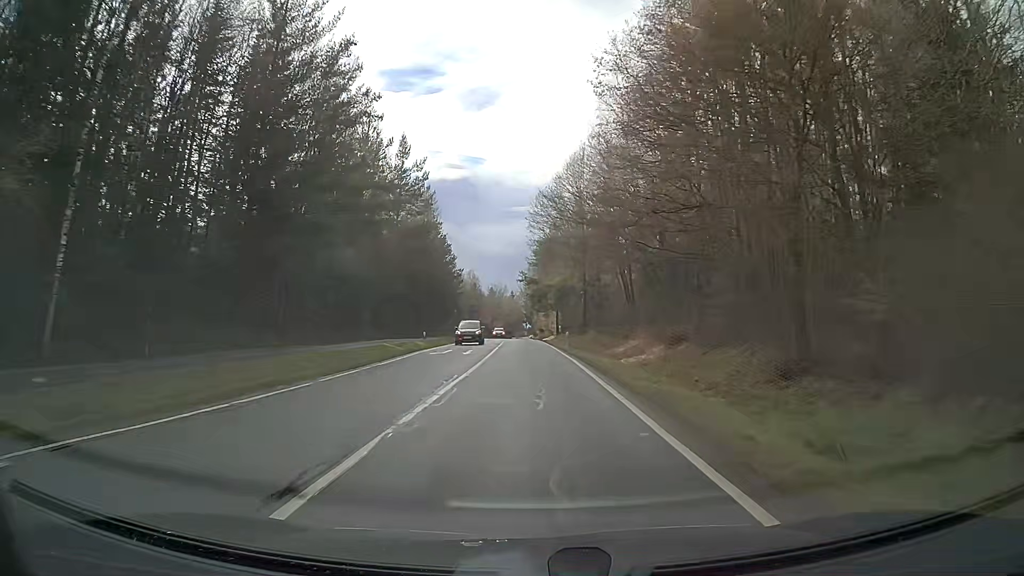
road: tertiary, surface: asphalt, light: Day
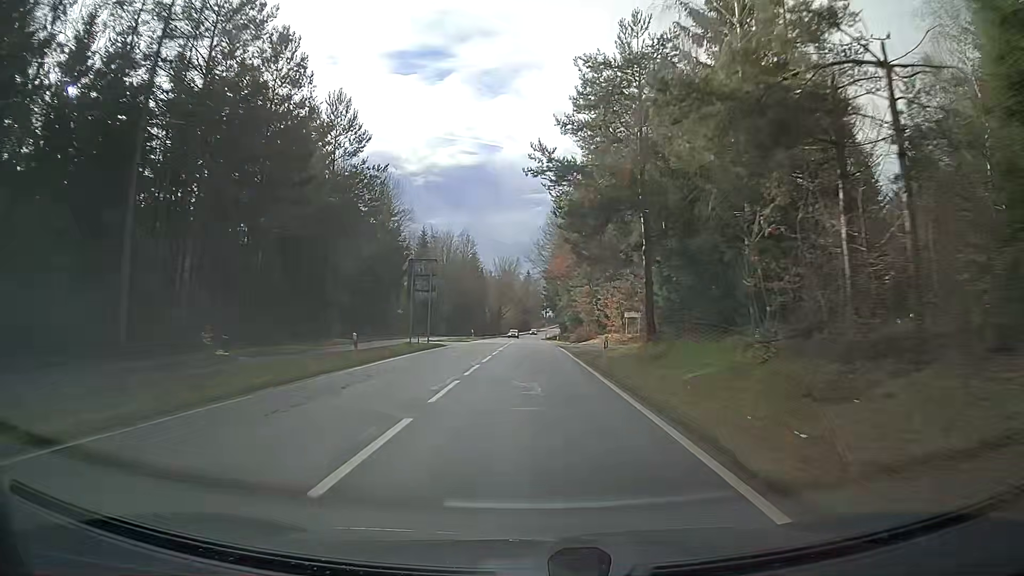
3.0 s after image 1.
(-0.8, +67.1) m; -1°
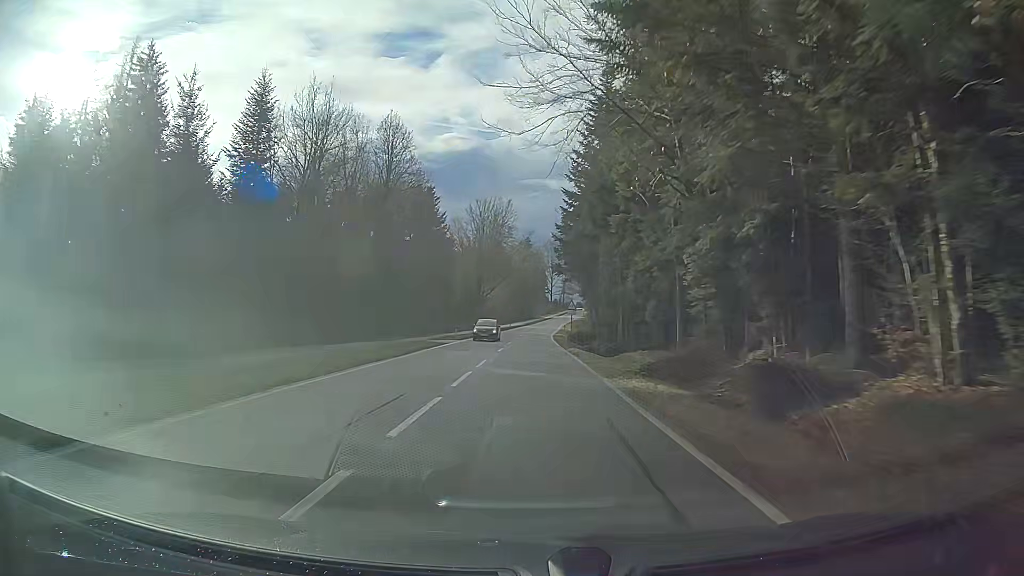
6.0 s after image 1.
(0.0, +69.7) m; 0°
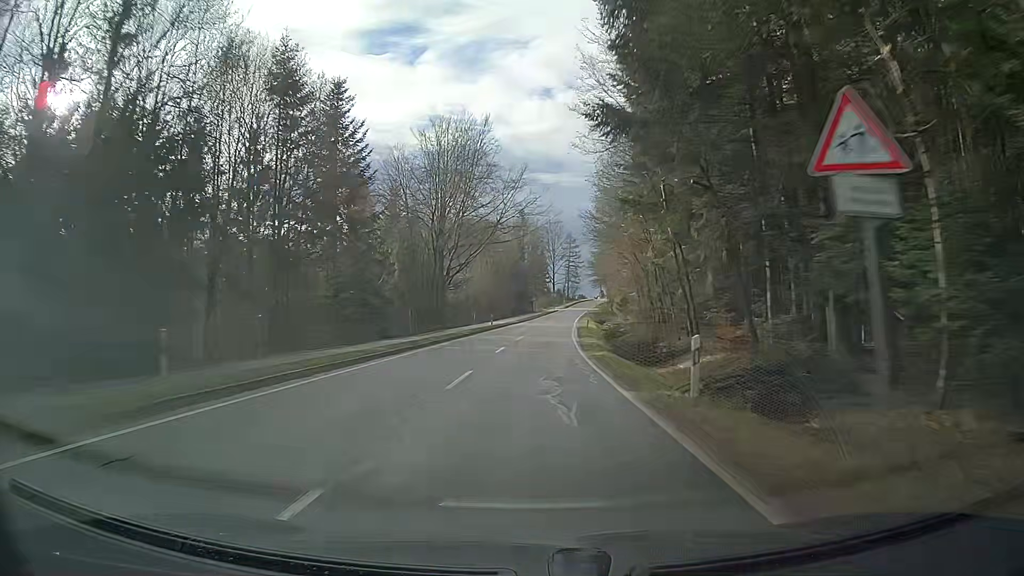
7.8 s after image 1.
(+0.2, +42.9) m; +1°
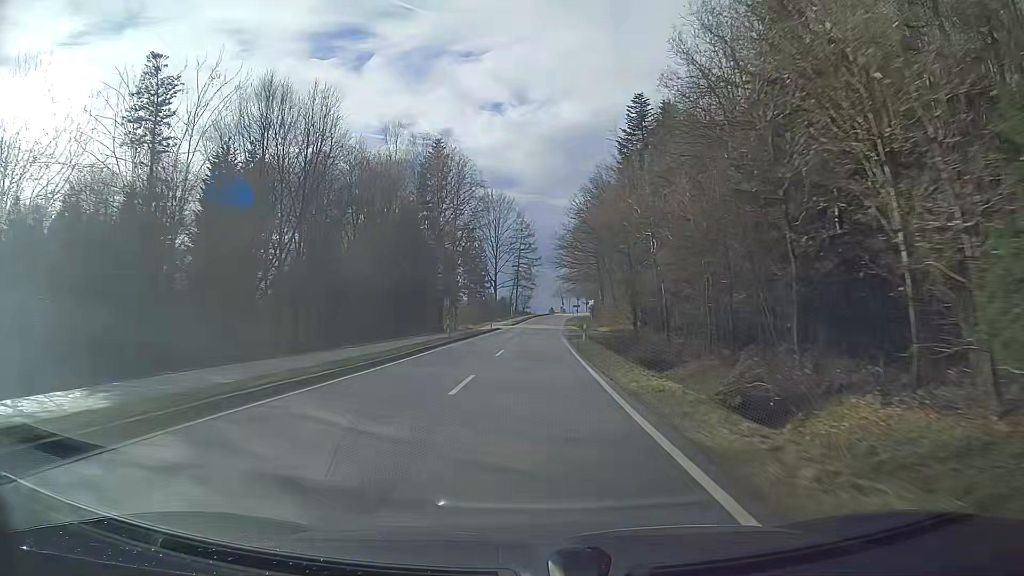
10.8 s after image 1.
(+2.6, +73.2) m; +4°
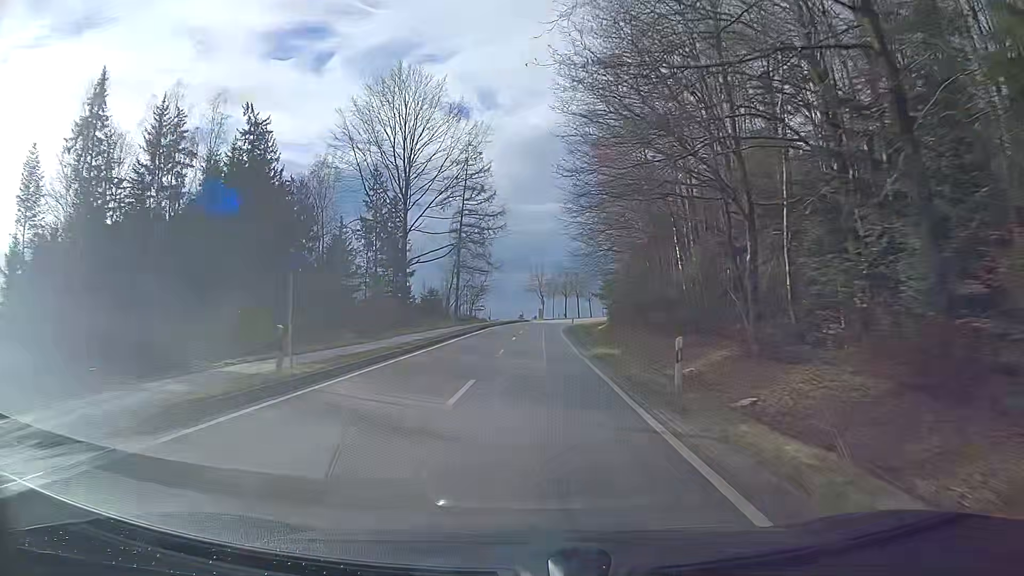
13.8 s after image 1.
(+1.7, +74.6) m; +3°
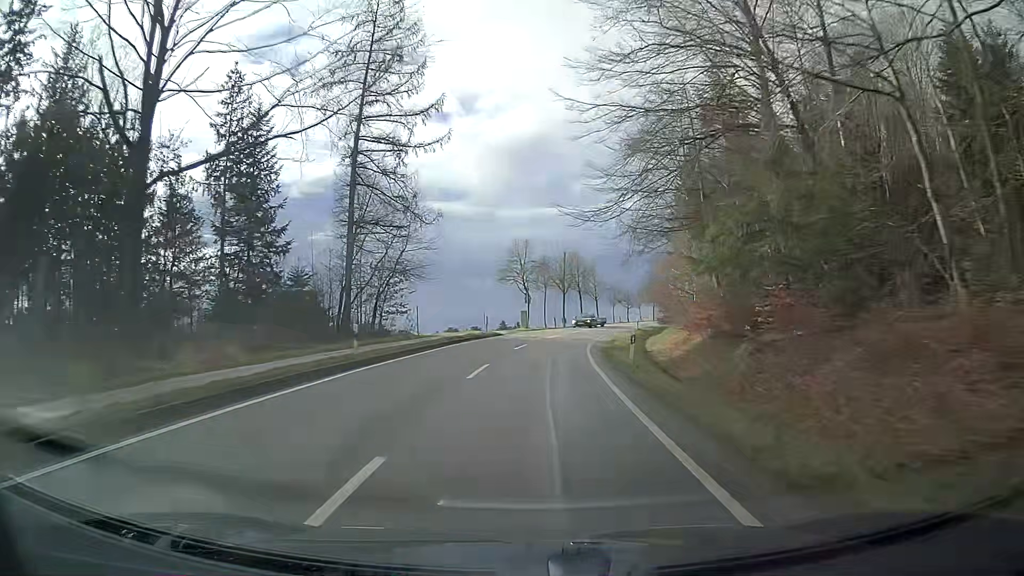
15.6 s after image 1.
(+0.5, +43.5) m; +2°
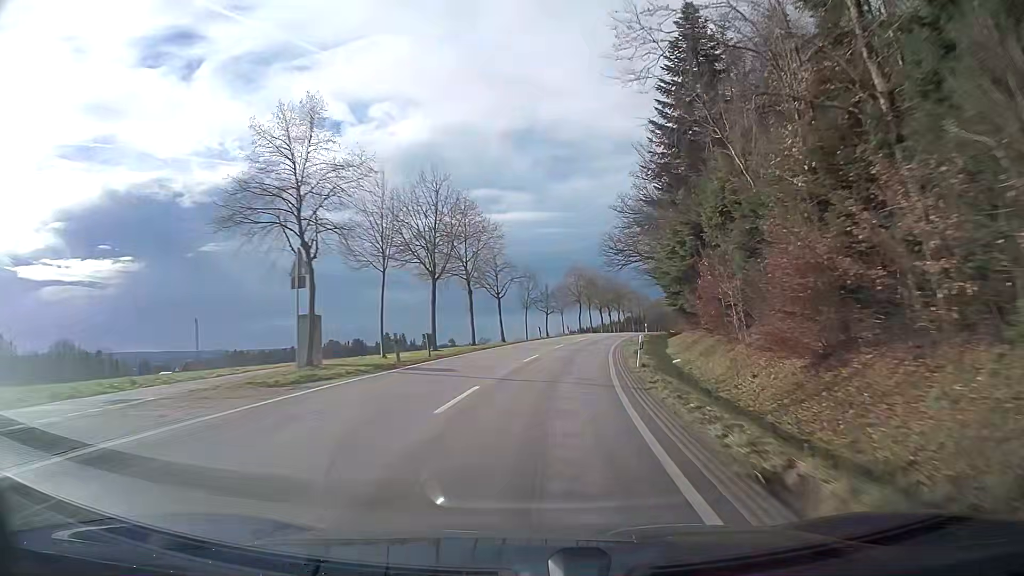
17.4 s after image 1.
(+2.9, +40.6) m; +9°
